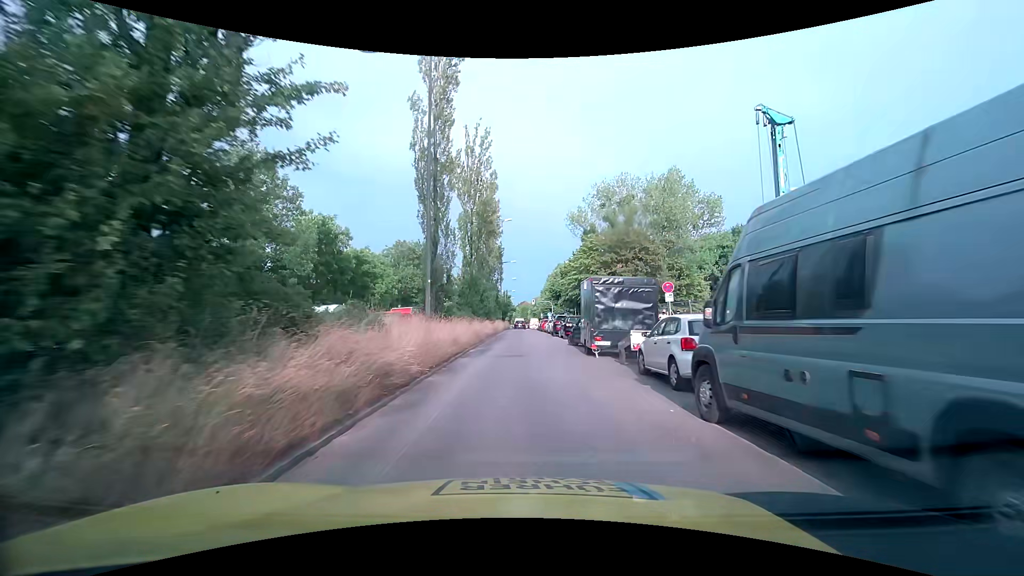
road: secondary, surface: asphalt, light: Day
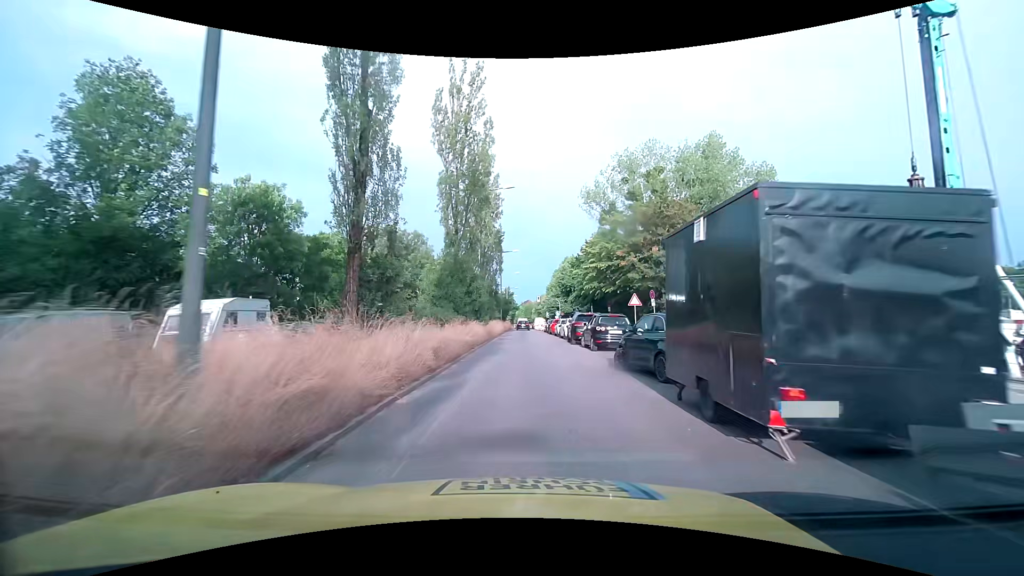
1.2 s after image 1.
(0.0, +11.7) m; 0°
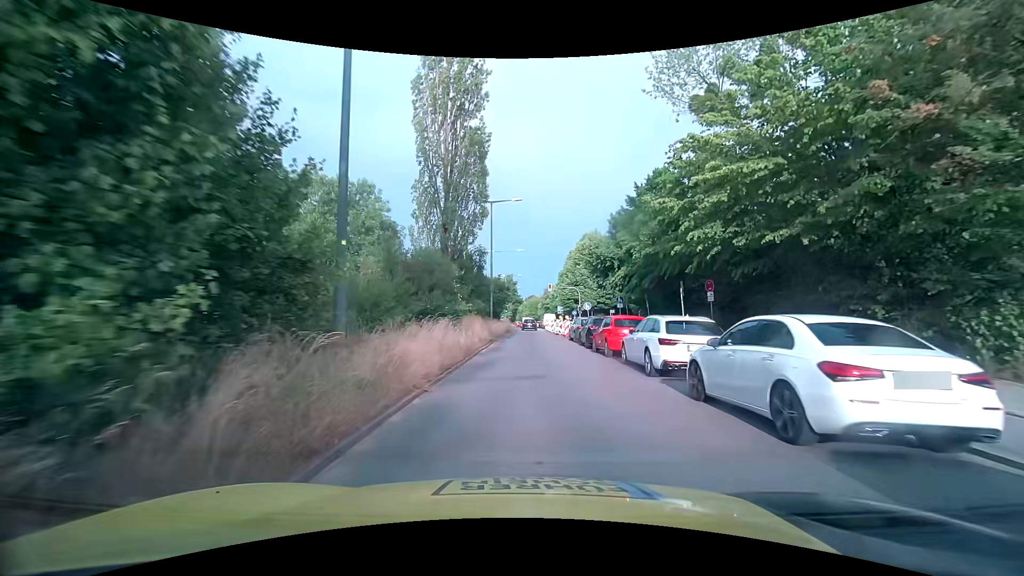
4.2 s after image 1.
(-0.1, +27.5) m; 0°
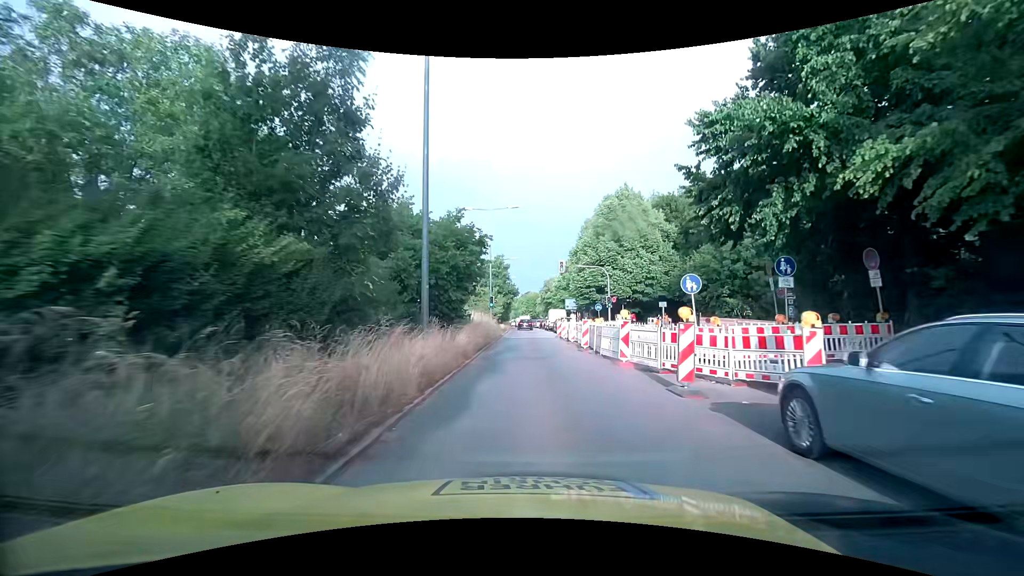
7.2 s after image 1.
(0.0, +25.5) m; +1°
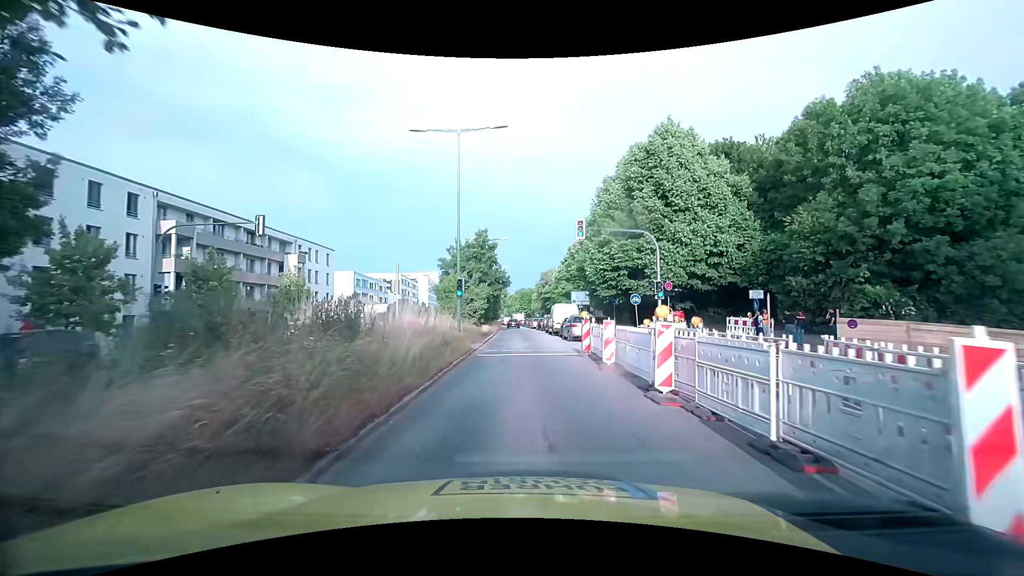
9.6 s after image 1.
(0.0, +17.5) m; +1°
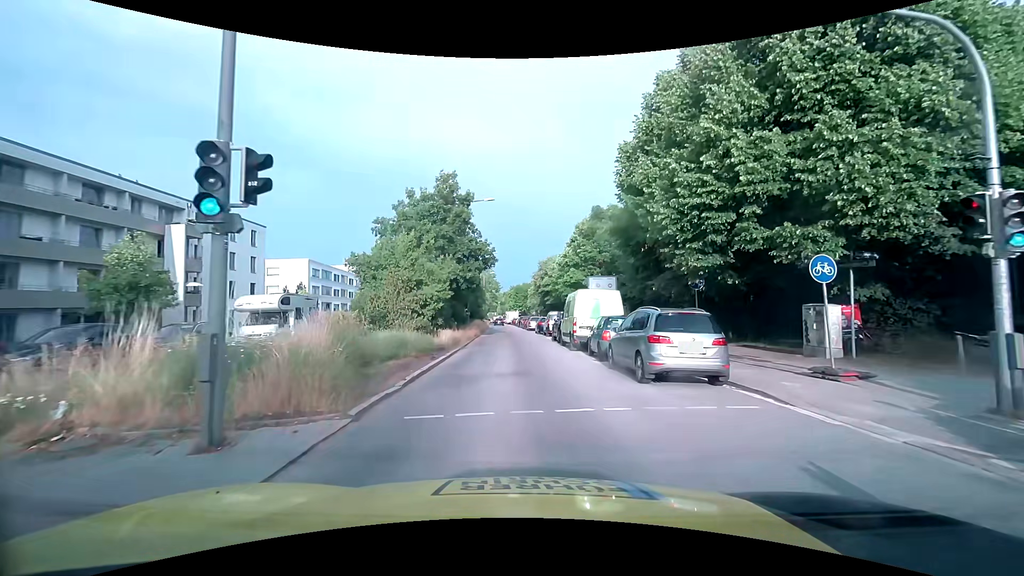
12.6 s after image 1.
(0.0, +18.5) m; 0°
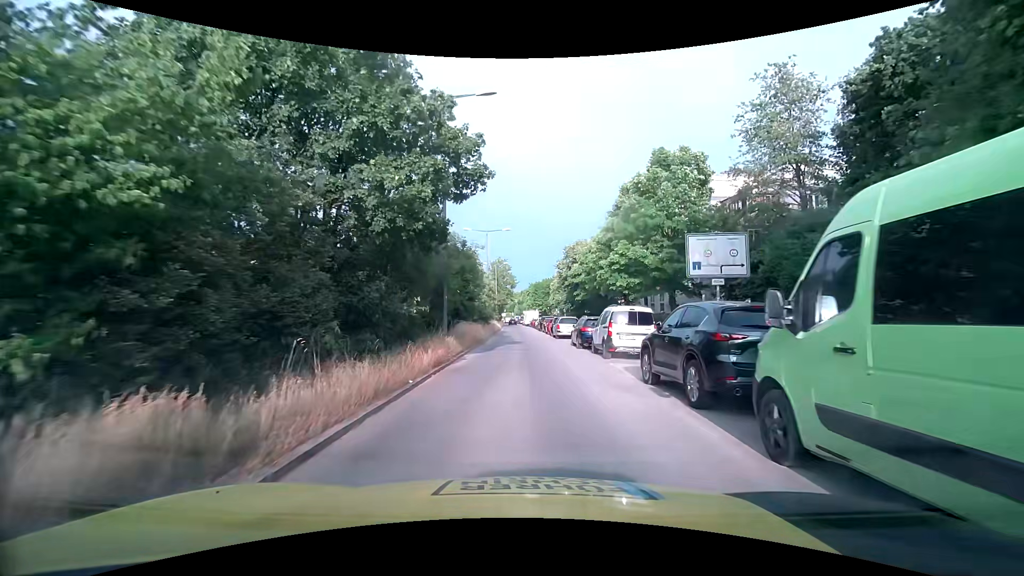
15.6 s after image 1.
(-0.3, +19.2) m; -2°
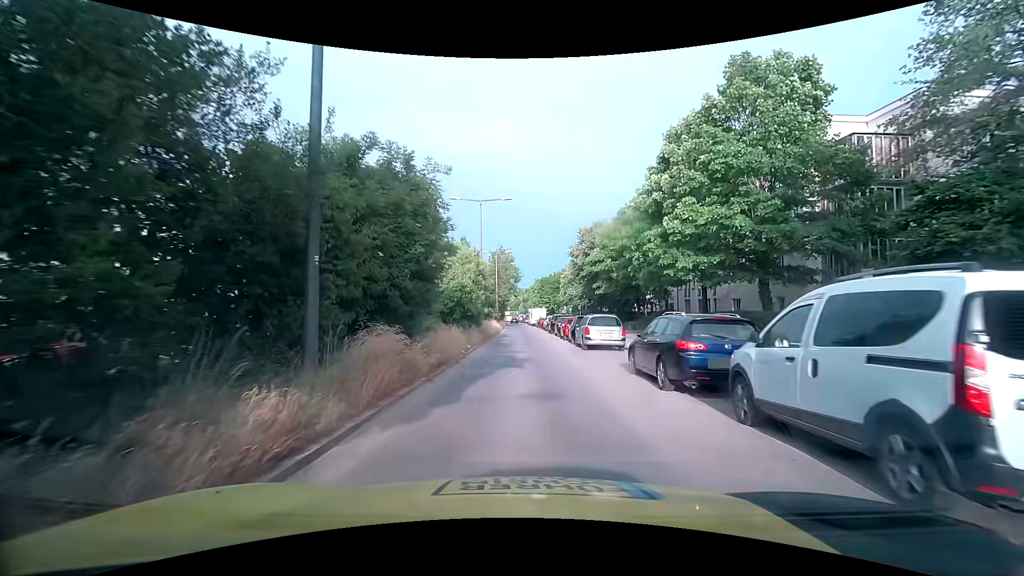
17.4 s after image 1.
(-0.1, +13.1) m; -1°
(0, +10) (0, +20) (0, +30) (0, +40) (0, +50) (0, +60) (-1, +70) (-1, +80) (-1, +90) (-1, +100) m
